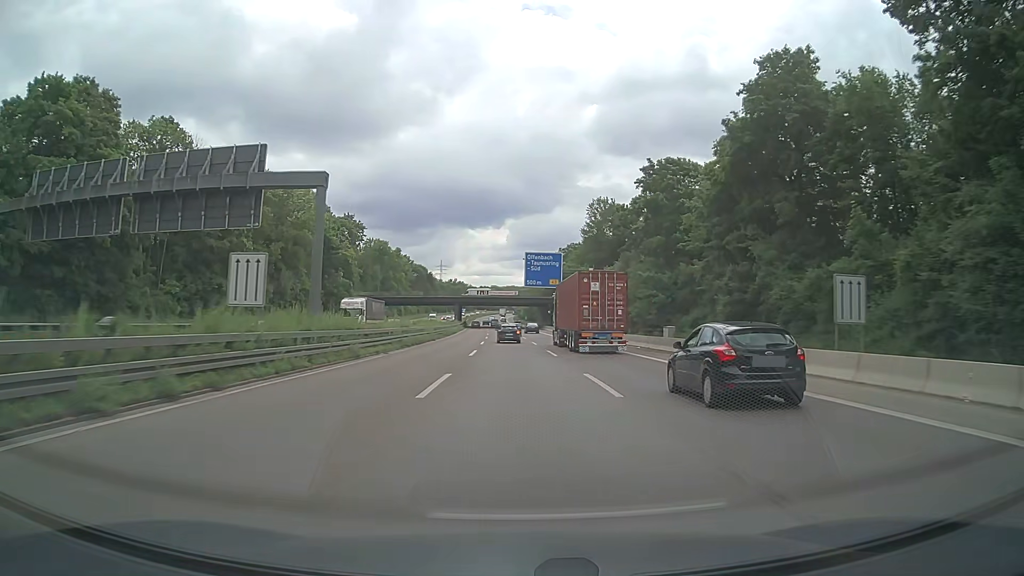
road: motorway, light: Day
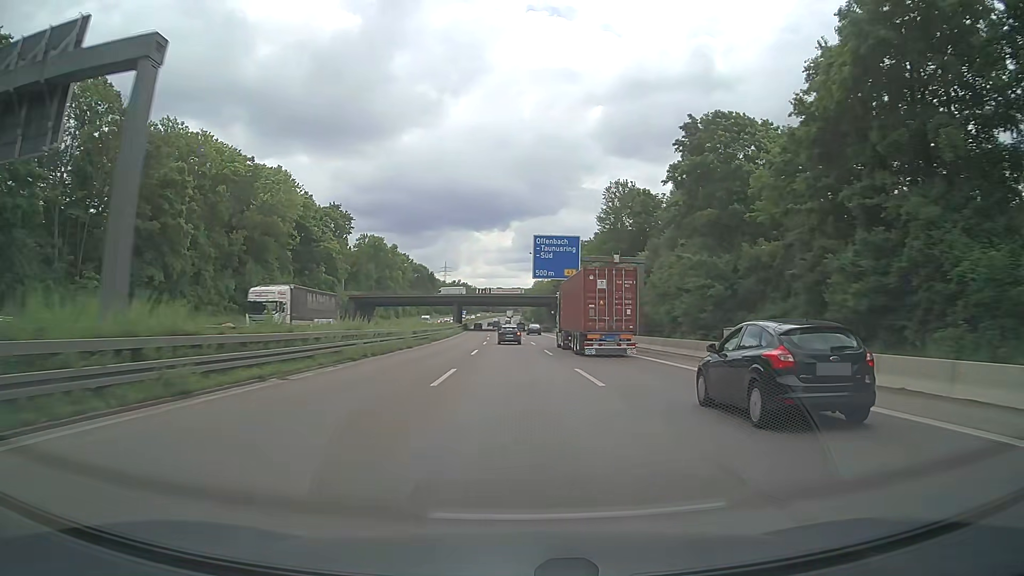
(-0.1, +15.1) m; -1°
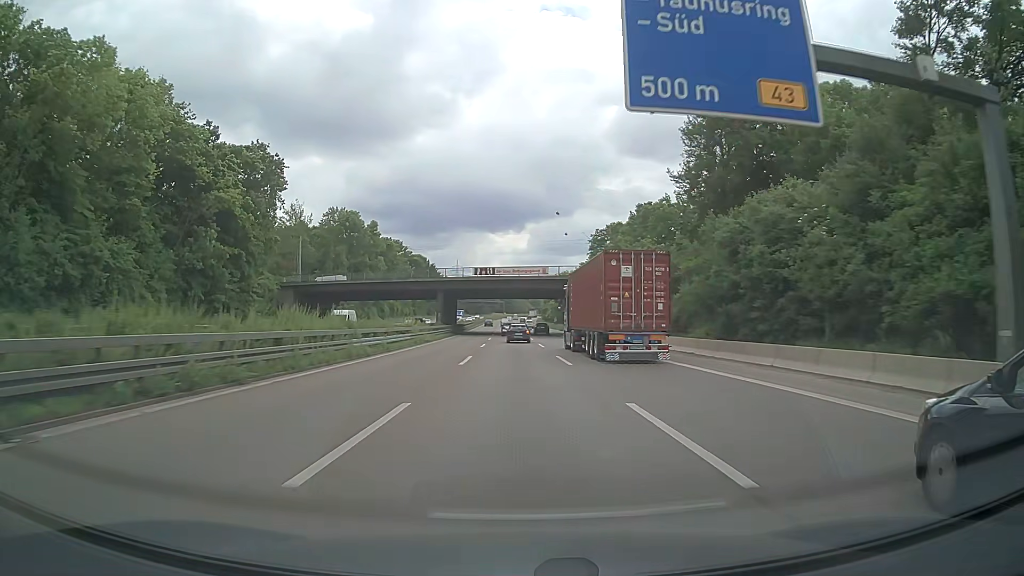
(-0.6, +45.5) m; -1°
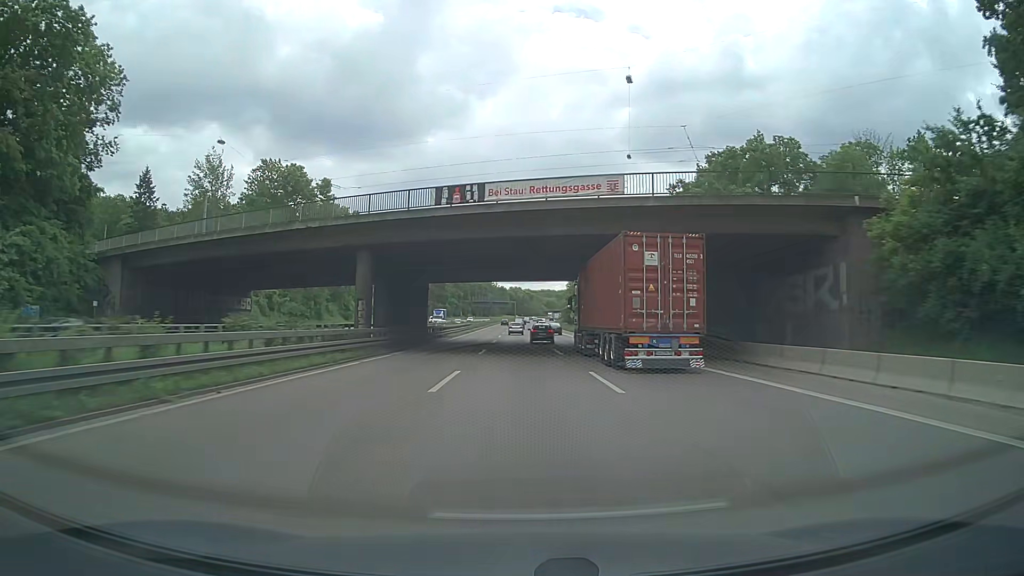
(-0.6, +45.5) m; -1°
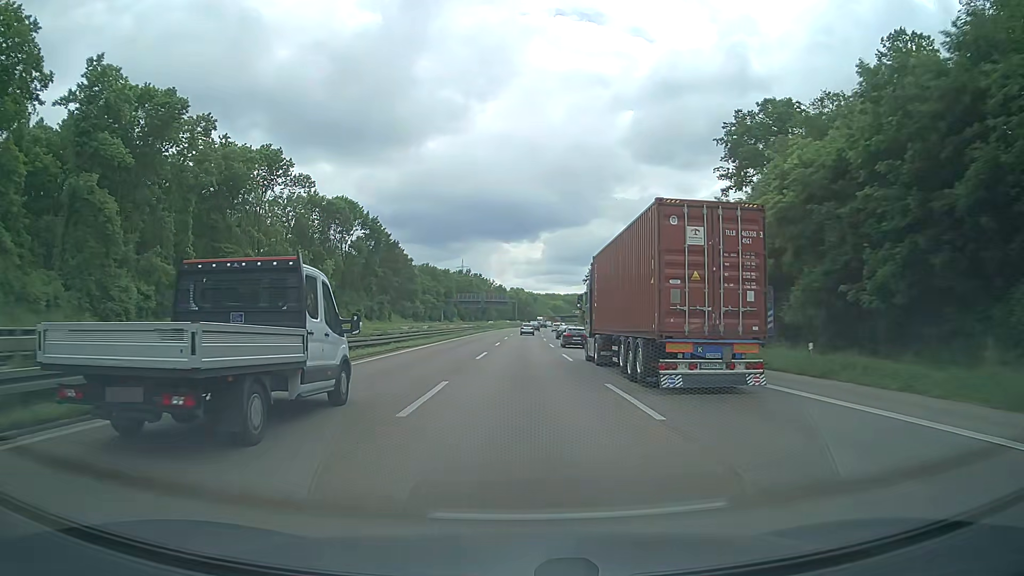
(-1.1, +75.6) m; 0°
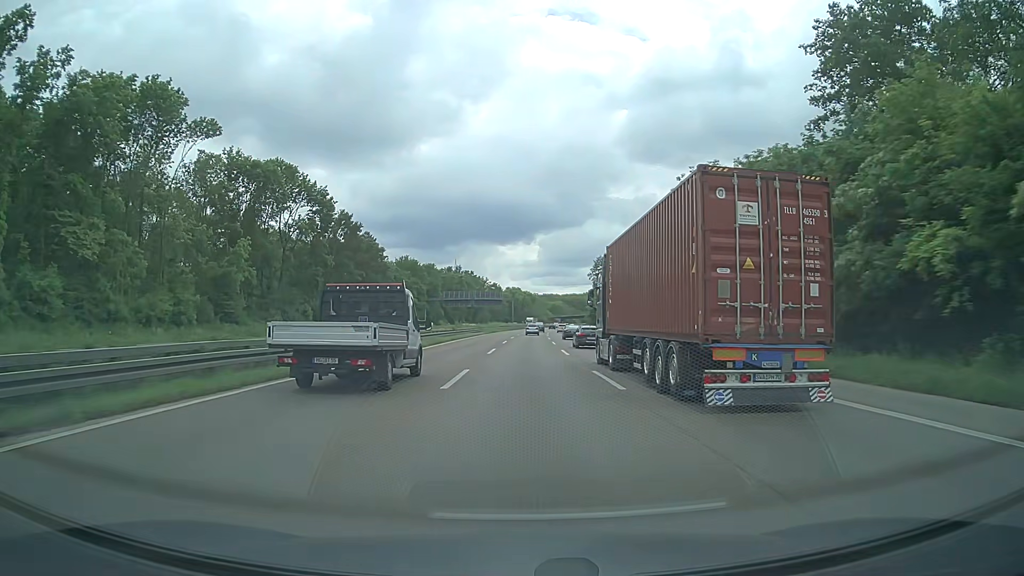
(+0.1, +31.1) m; 0°
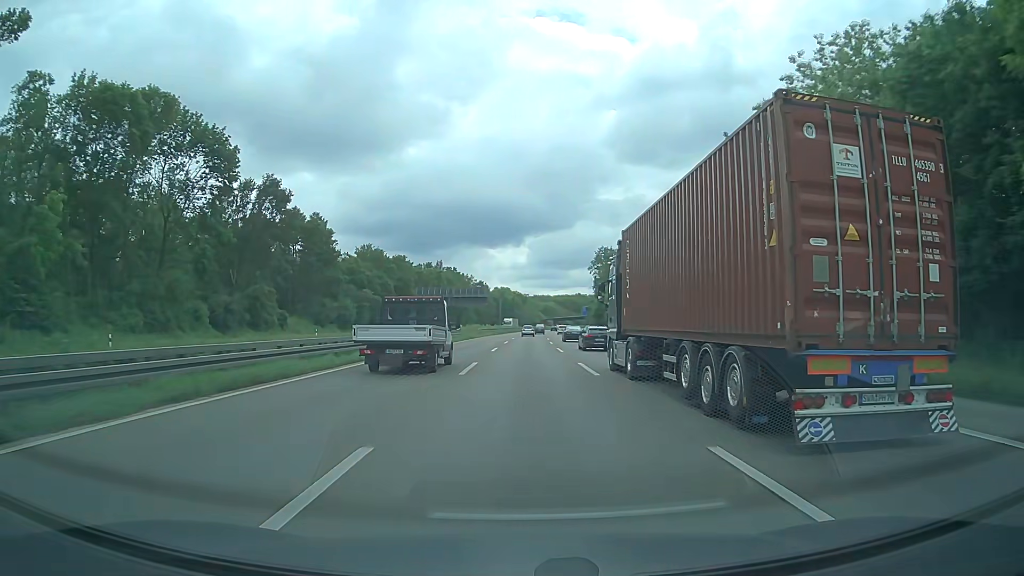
(+0.2, +31.5) m; +1°
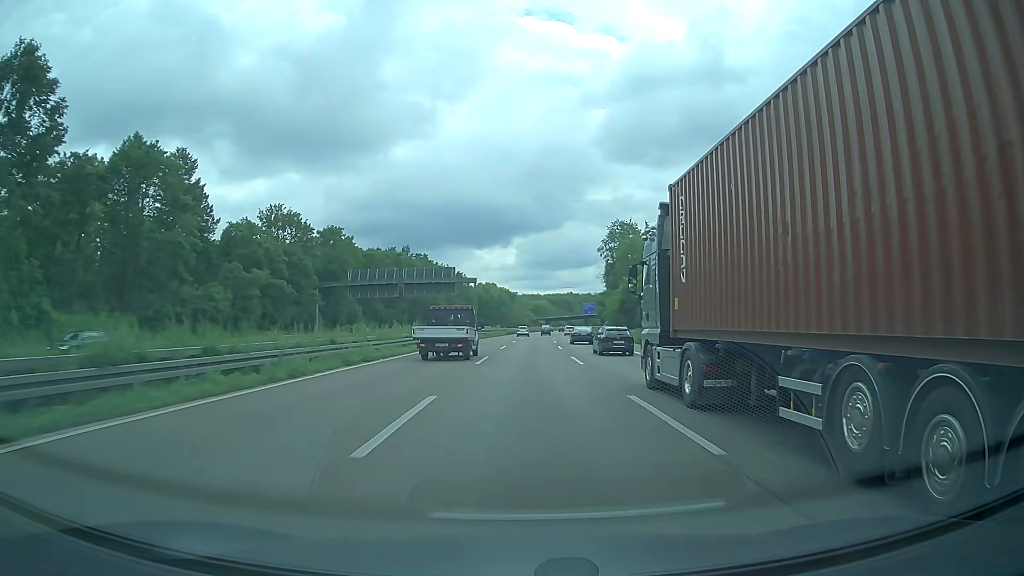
(+0.4, +47.7) m; +1°
(0, +10) (0, +20) (0, +30) (0, +40) (+1, +50) (+1, +60) (+1, +70) (+2, +80) (+2, +90) (+3, +100) m
